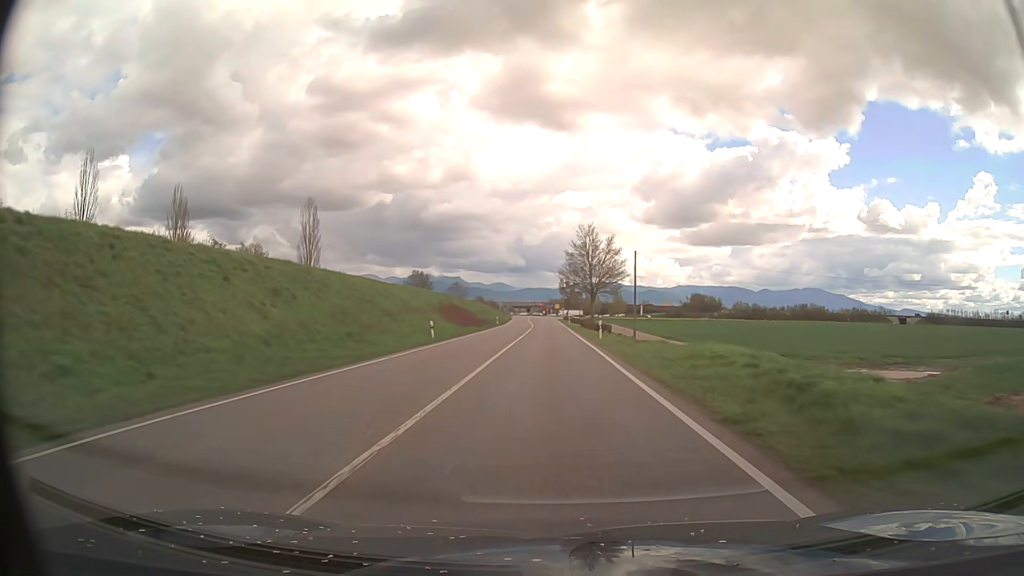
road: primary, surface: asphalt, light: Day
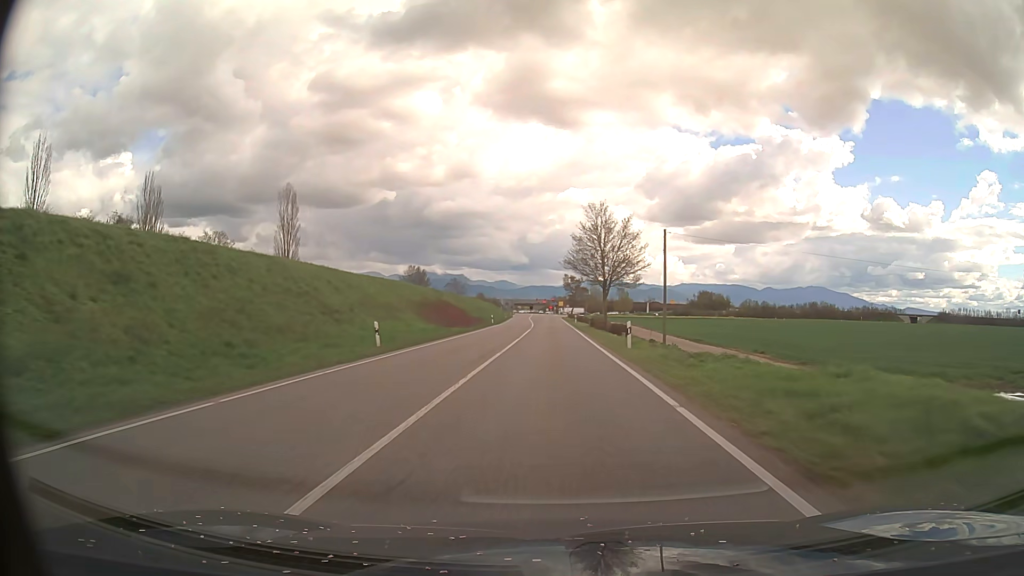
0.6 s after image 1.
(0.0, +11.8) m; 0°
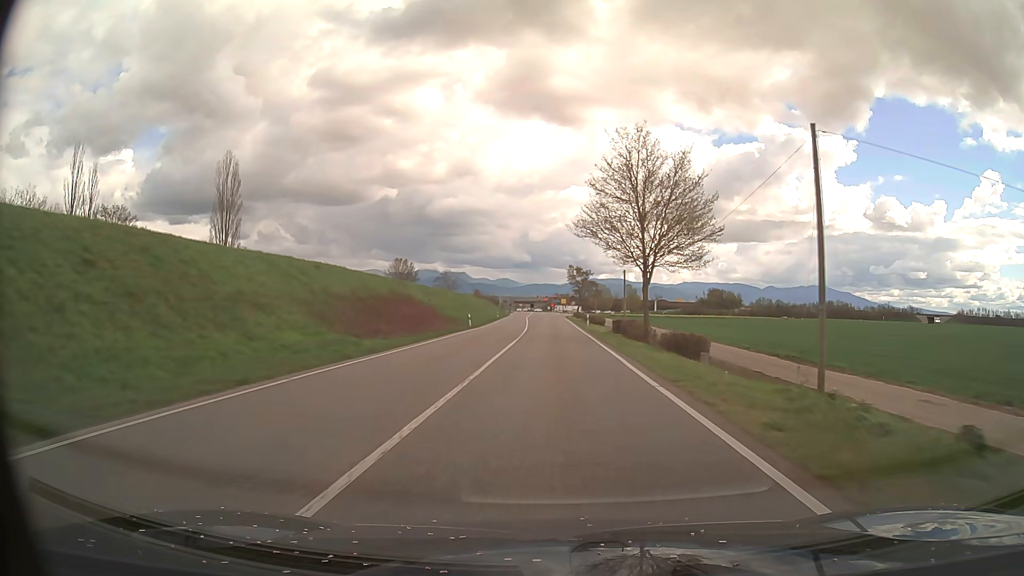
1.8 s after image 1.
(0.0, +22.3) m; 0°
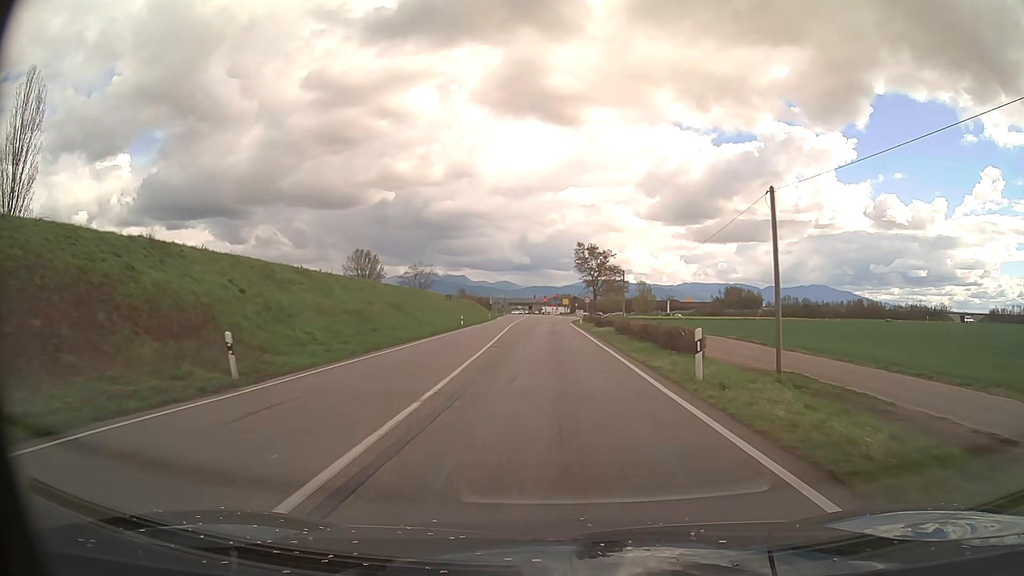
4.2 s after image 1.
(0.0, +40.8) m; 0°
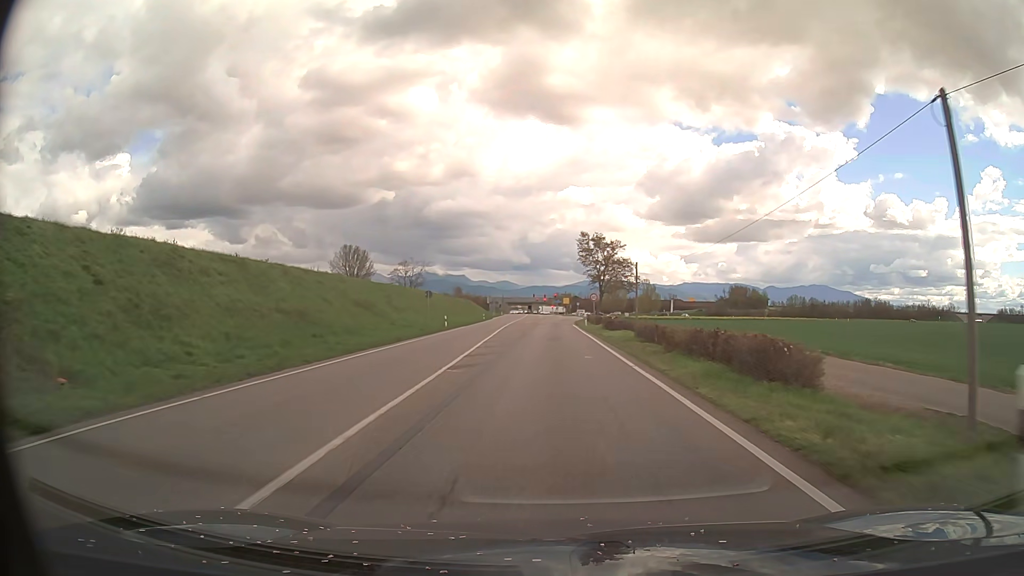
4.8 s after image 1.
(0.0, +9.6) m; 0°
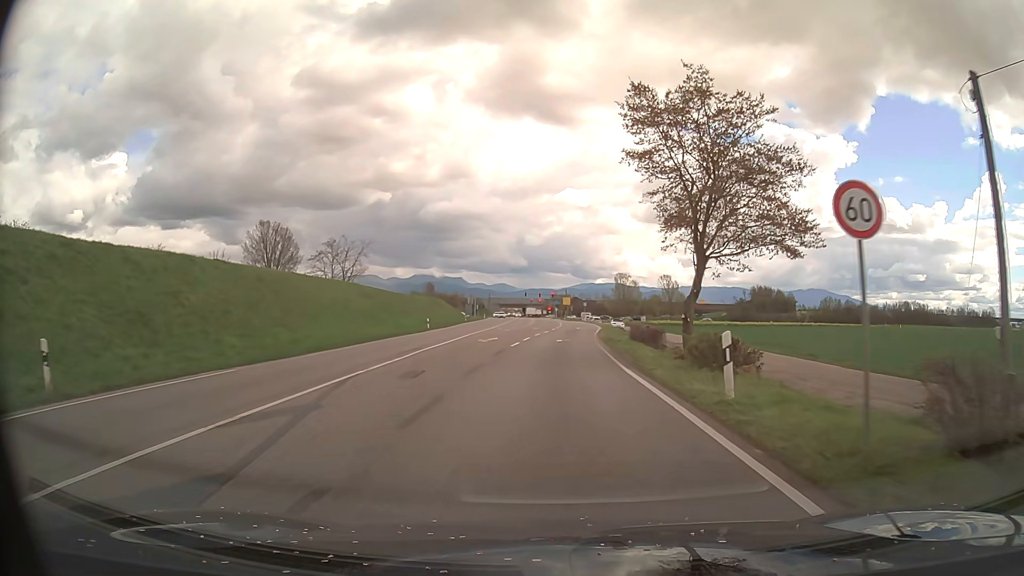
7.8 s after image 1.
(+0.1, +44.5) m; 0°
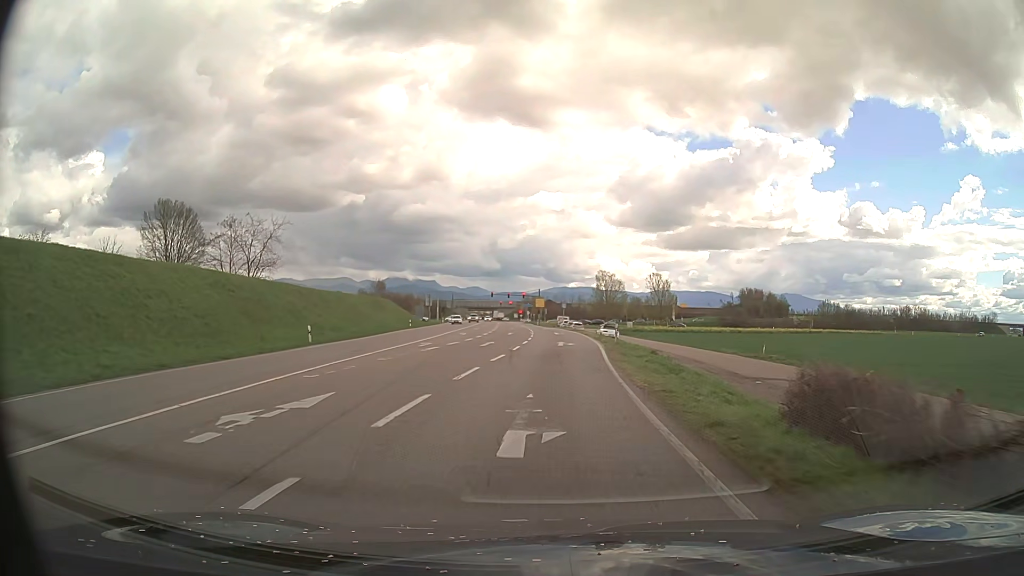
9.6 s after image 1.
(+0.3, +24.4) m; +2°
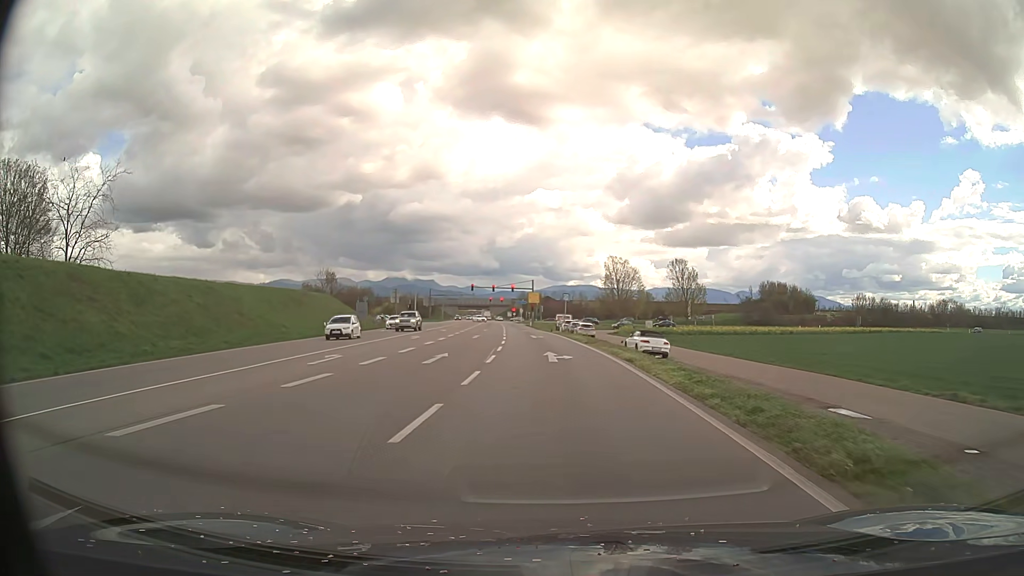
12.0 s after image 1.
(+0.3, +31.6) m; 0°
(0, +10) (0, +20) (-1, +30) (-1, +40) (-2, +50) (-3, +60) (-3, +70) (-4, +80) (-5, +90) (-6, +100) m
